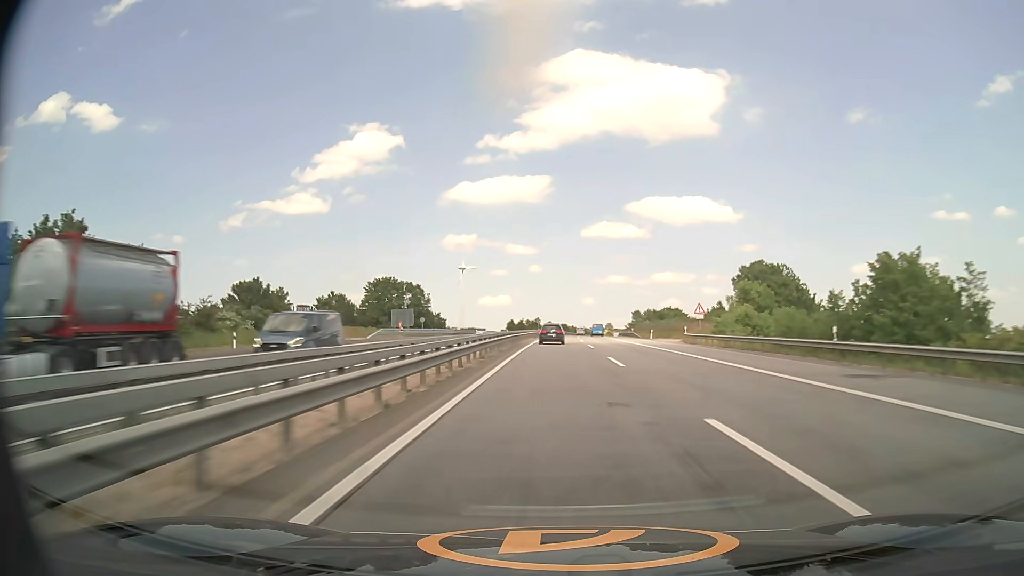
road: motorway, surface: asphalt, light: Day
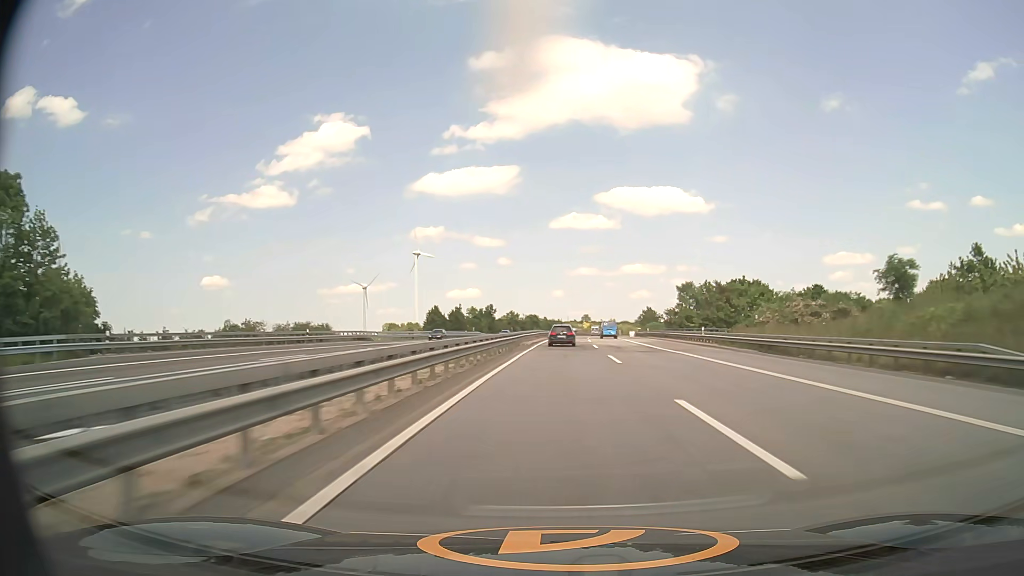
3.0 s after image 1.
(+2.0, +106.6) m; +2°
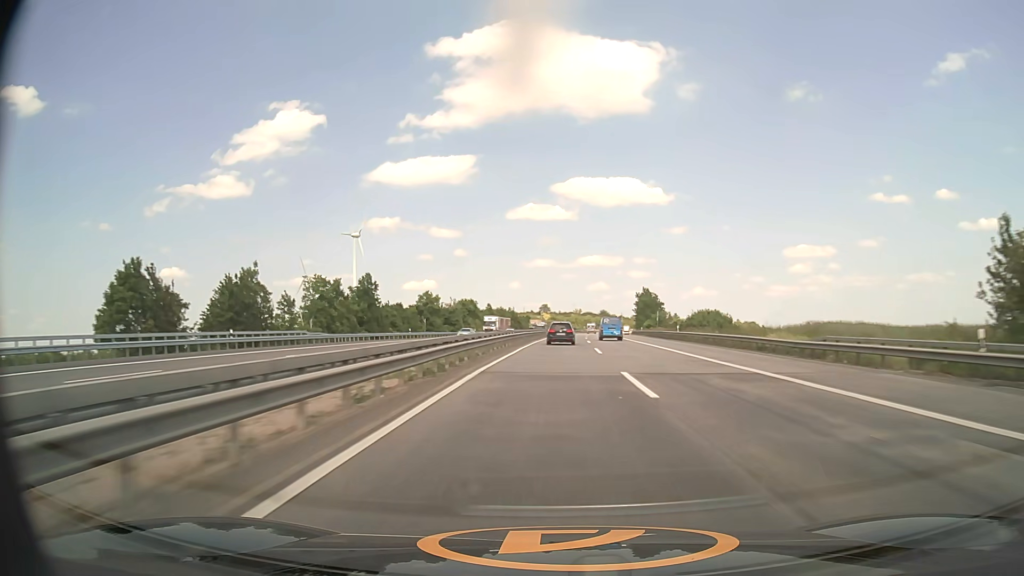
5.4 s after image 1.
(+2.6, +84.2) m; +3°
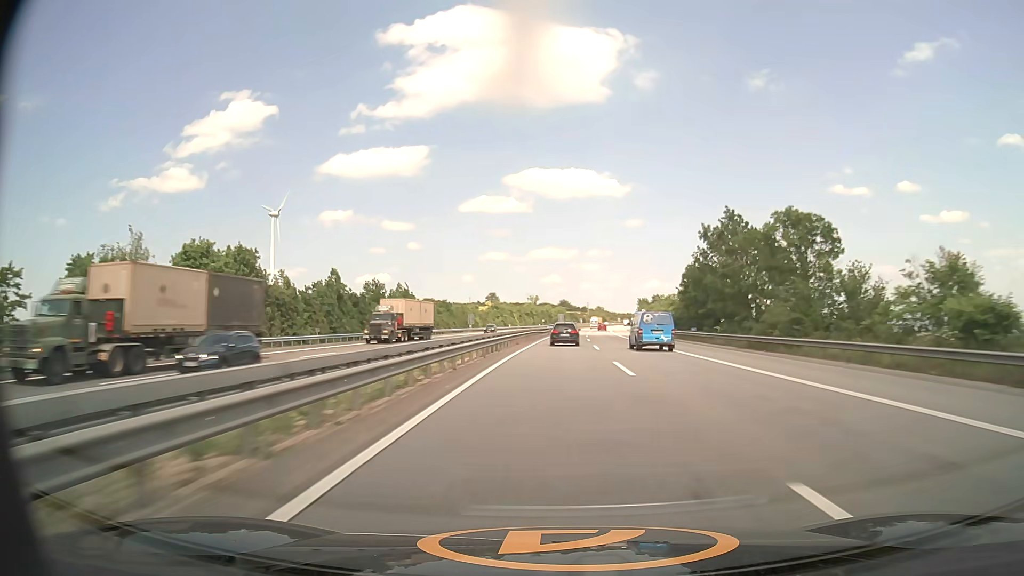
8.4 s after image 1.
(+3.8, +103.3) m; +4°
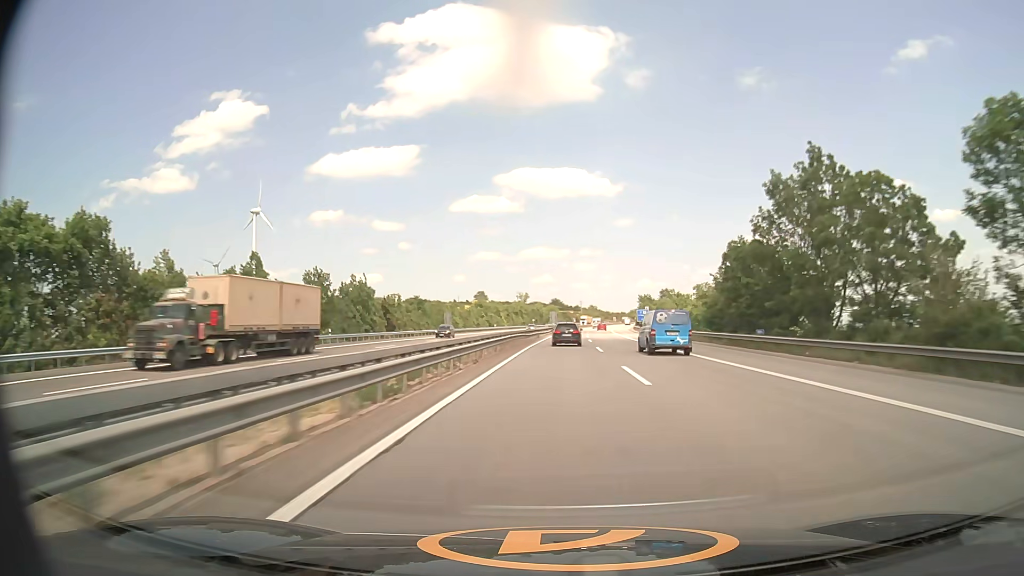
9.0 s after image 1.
(+0.1, +20.7) m; +1°
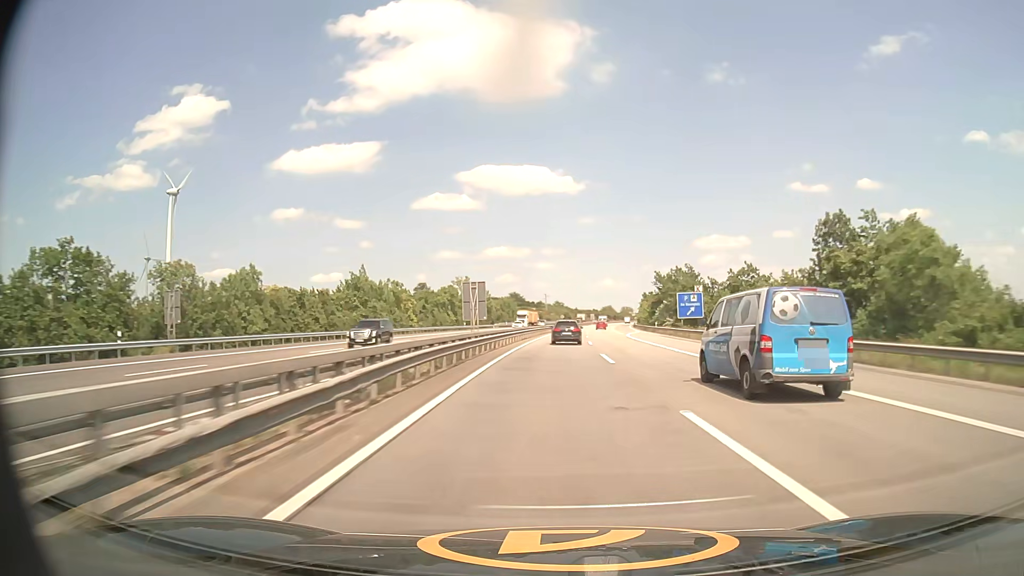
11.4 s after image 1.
(+2.3, +83.5) m; +3°
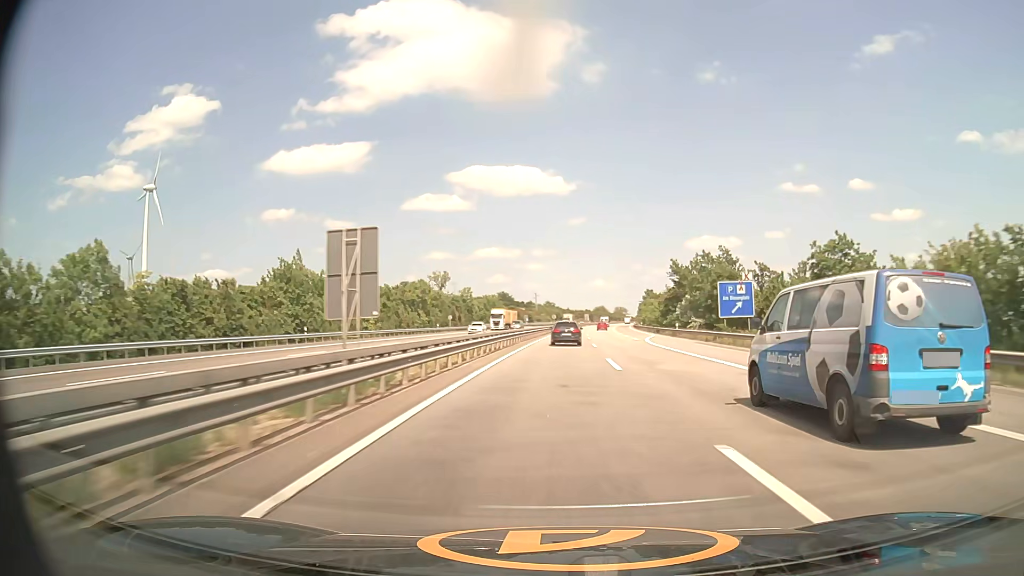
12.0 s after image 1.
(+0.1, +20.9) m; +1°
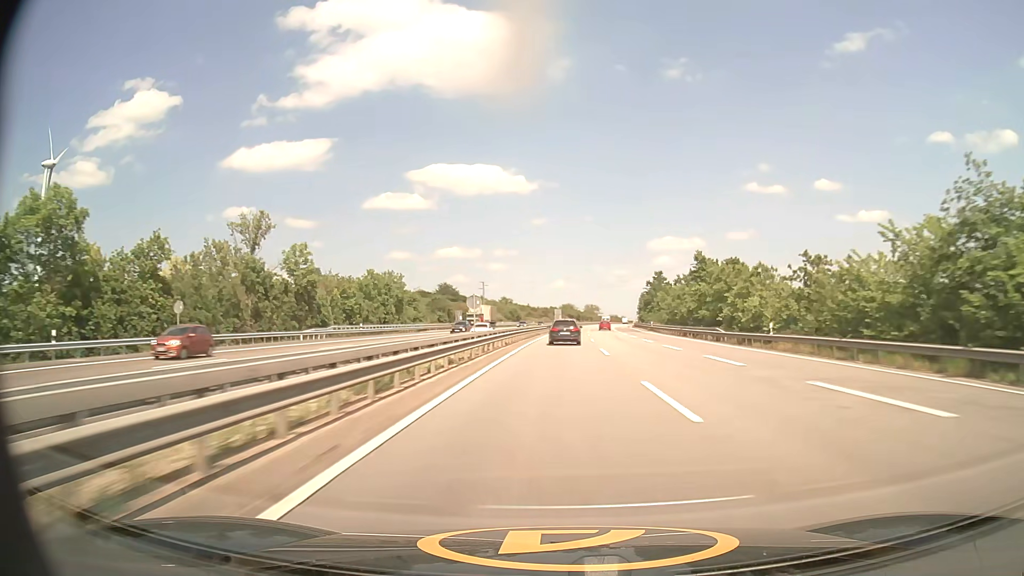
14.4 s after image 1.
(+2.4, +82.7) m; +3°
(0, +10) (0, +20) (0, +30) (0, +40) (+1, +50) (+1, +60) (+2, +70) (+2, +80) (+3, +90) (+3, +100) m
